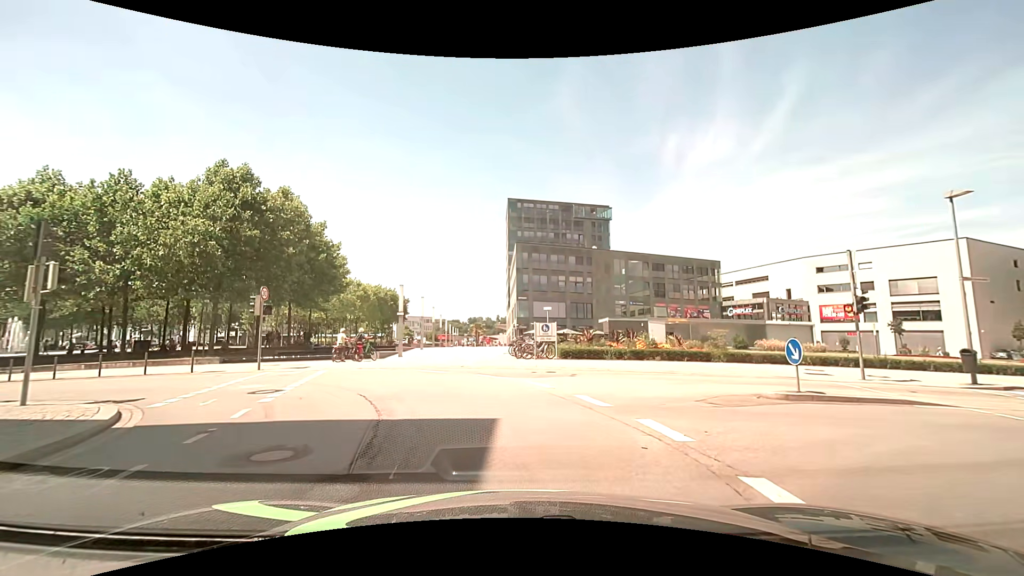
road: unclassified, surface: asphalt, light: Day
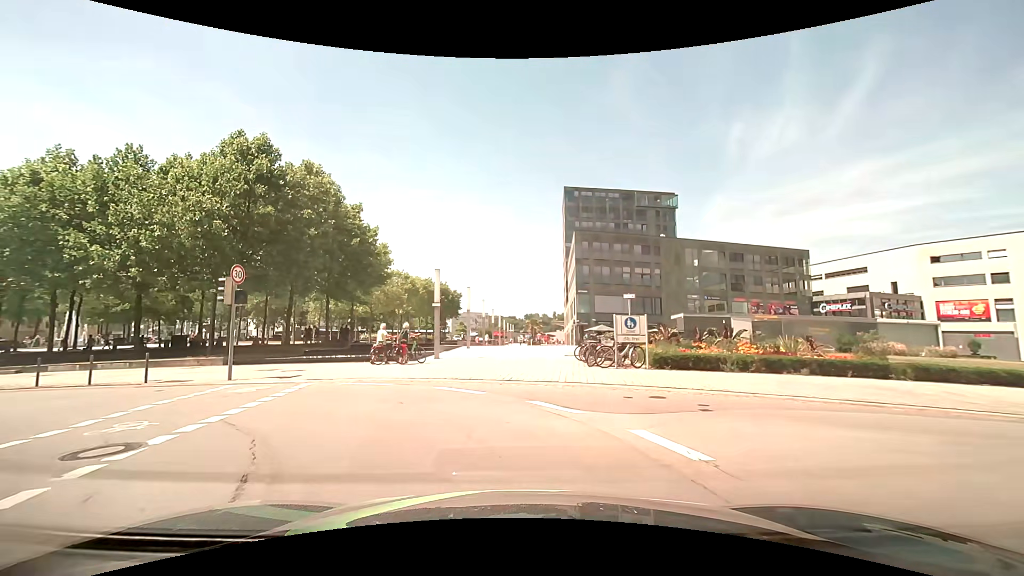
(-0.4, +6.9) m; -8°
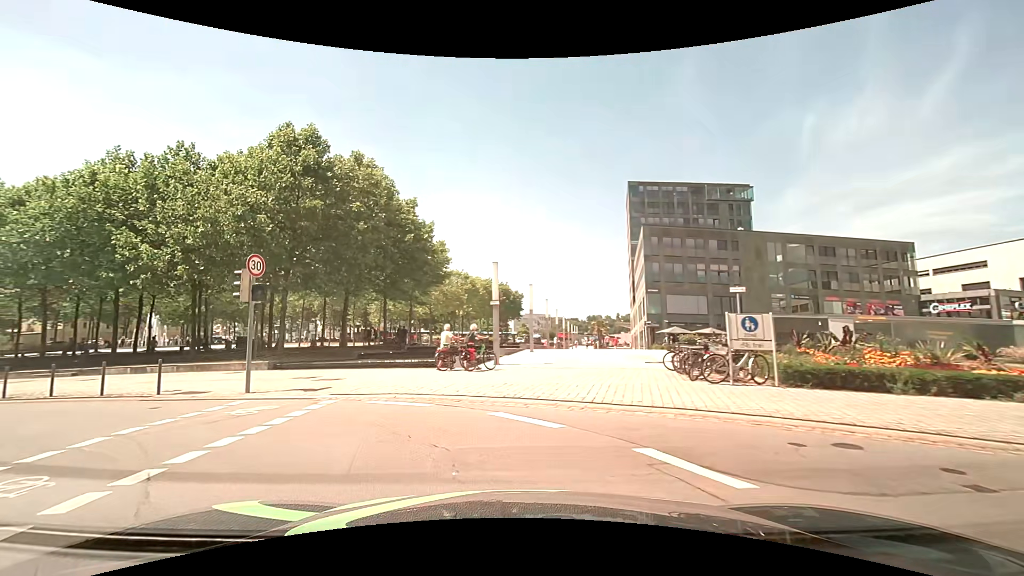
(-0.2, +3.4) m; -8°
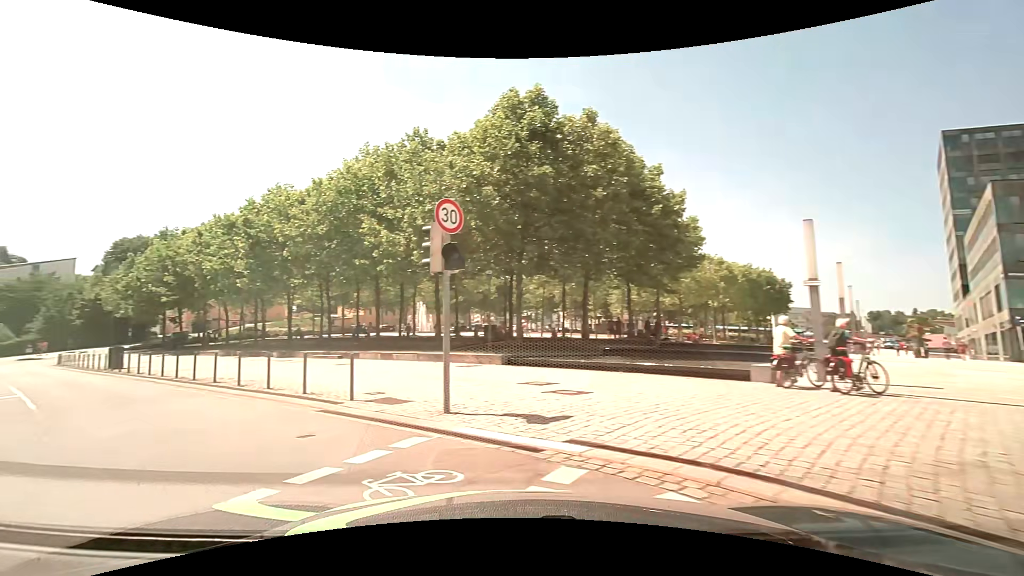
(-1.1, +6.0) m; -25°
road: tertiary
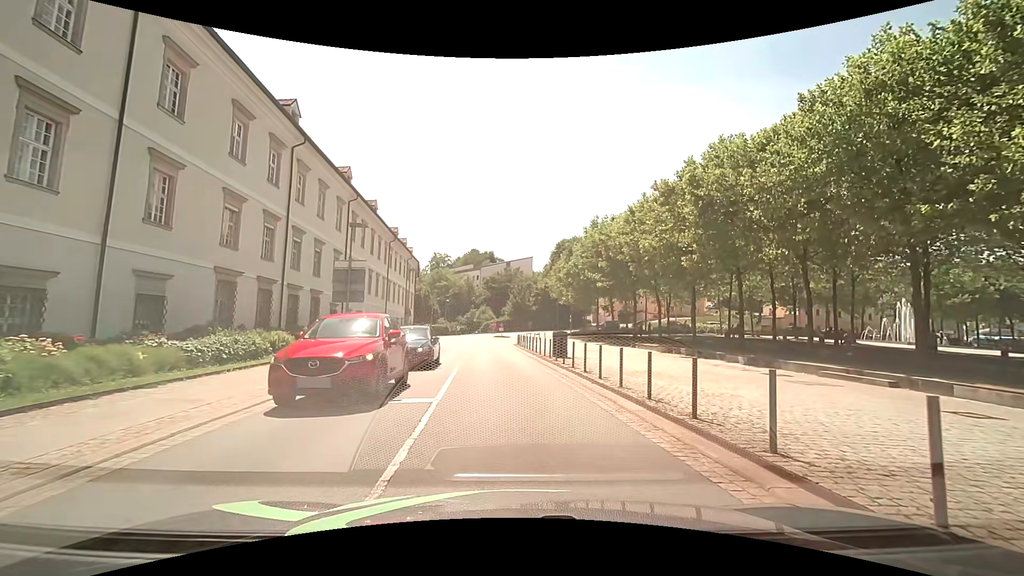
(-6.3, +9.6) m; -44°
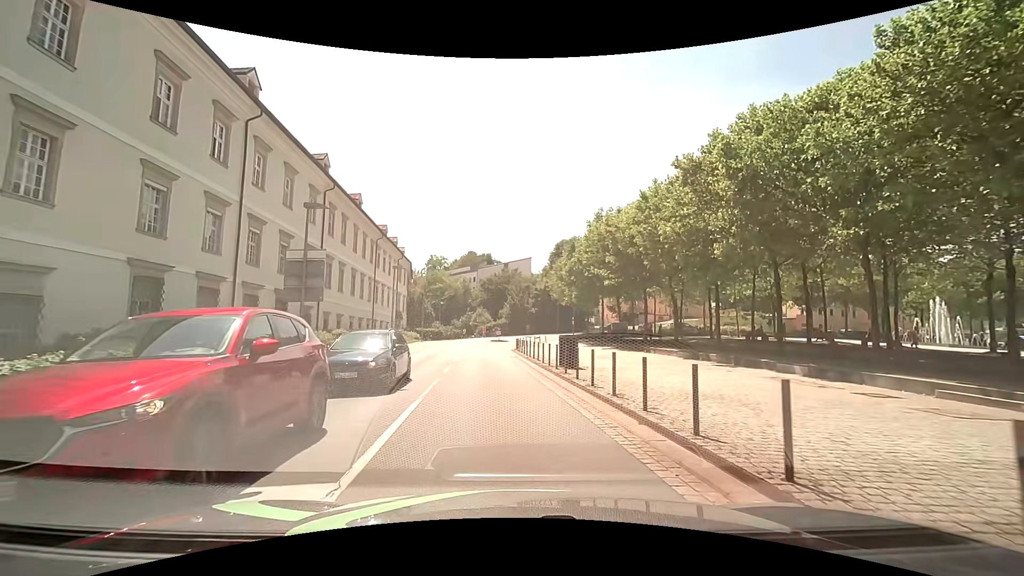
(-0.1, +5.2) m; -1°
